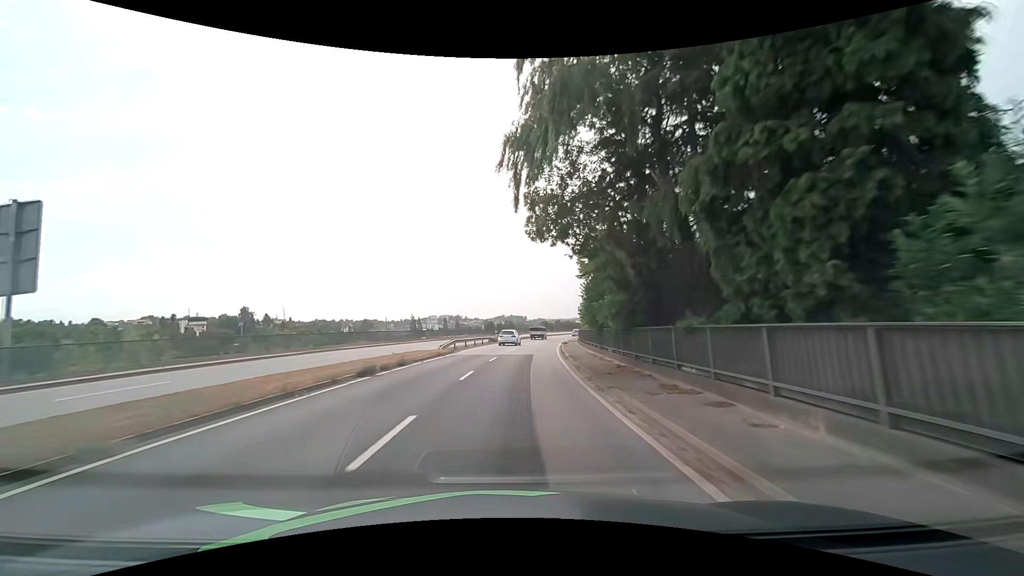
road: primary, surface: asphalt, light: Day
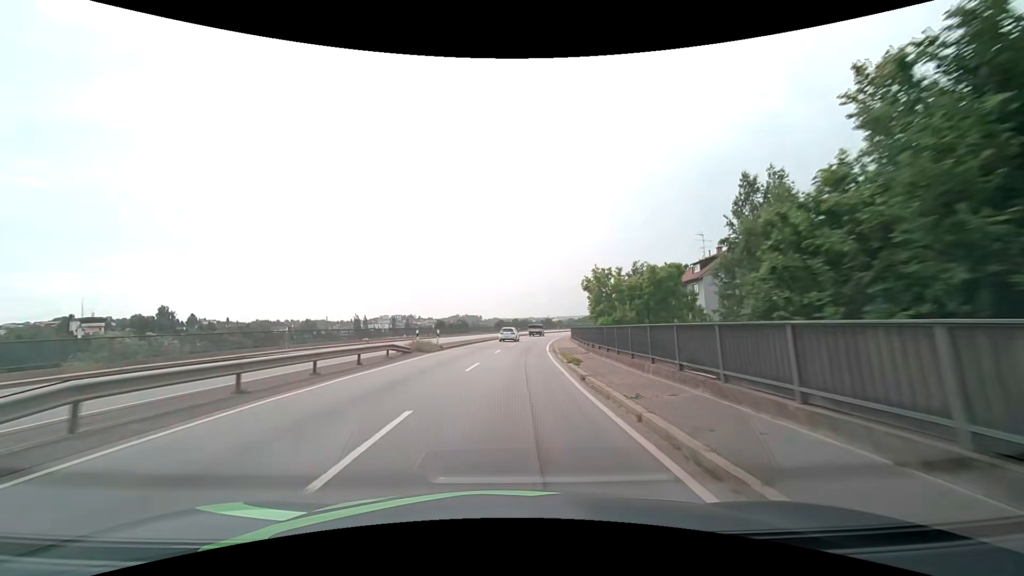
(+1.4, +30.7) m; +6°
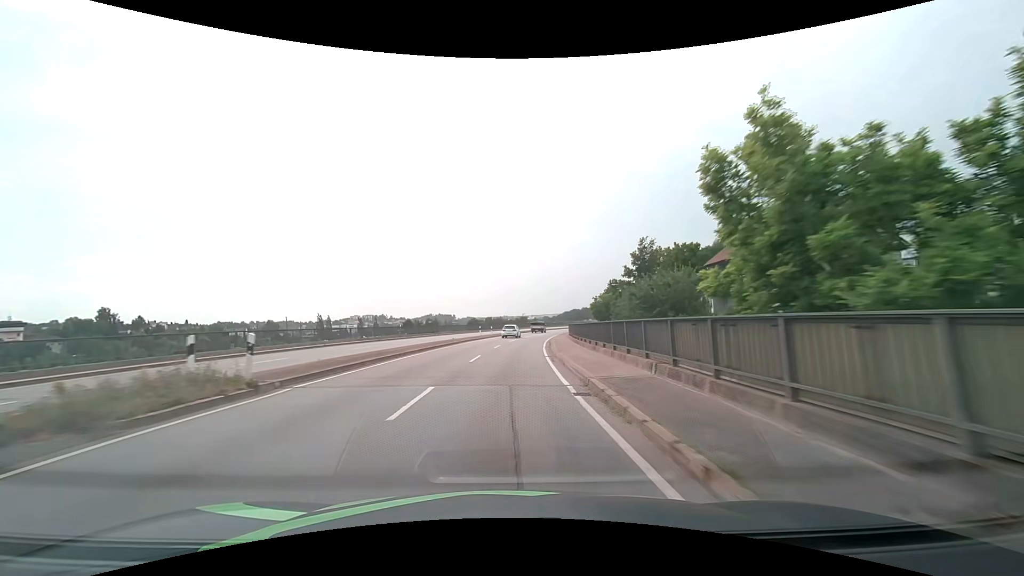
(+0.5, +20.8) m; +3°
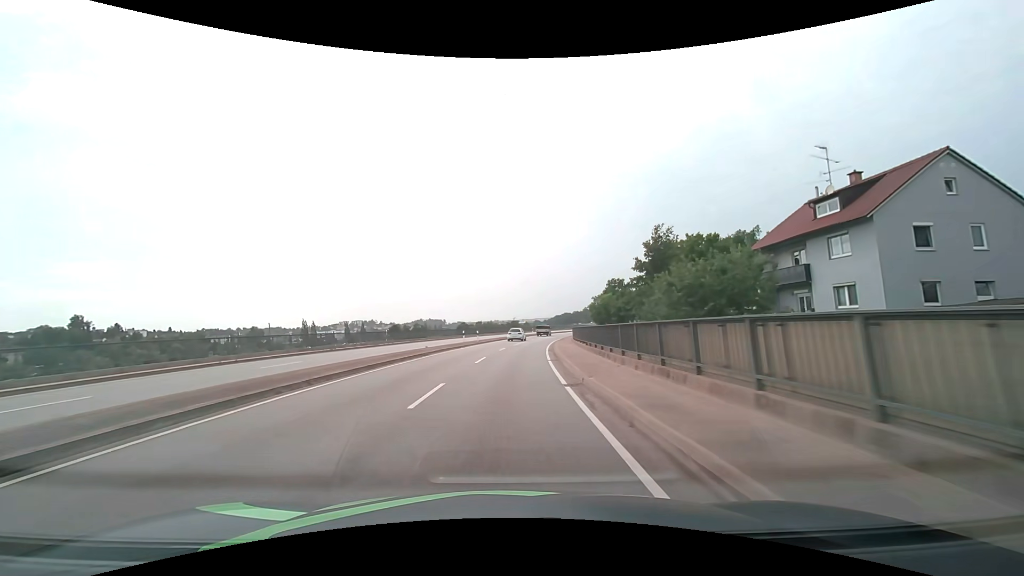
(+0.1, +10.5) m; +1°
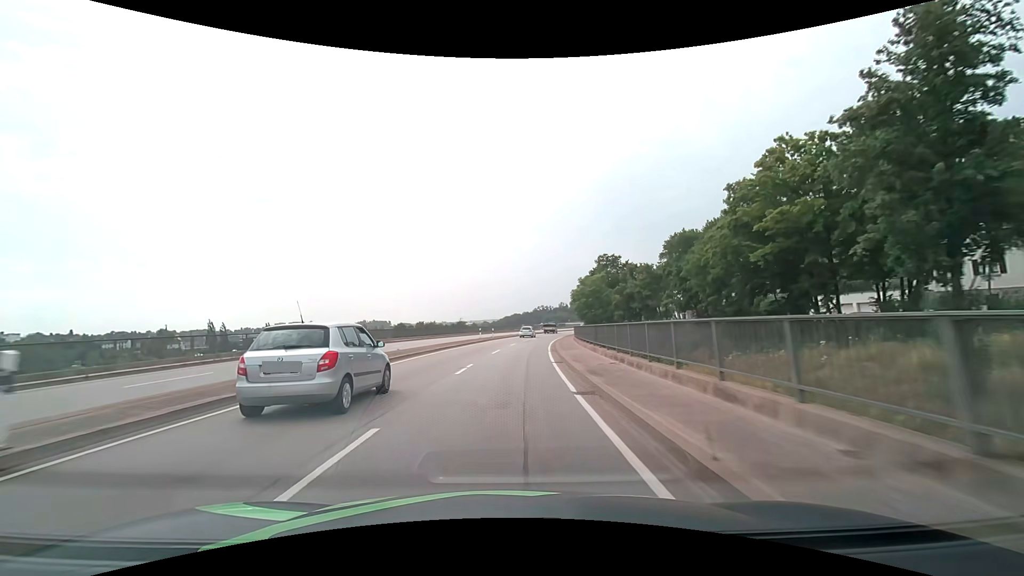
(+1.9, +41.9) m; +6°
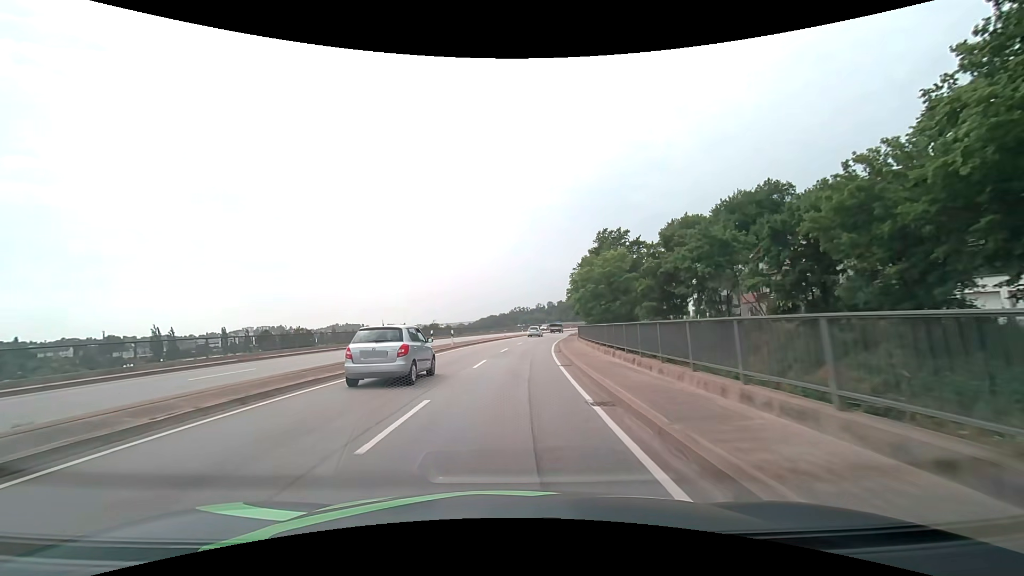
(+0.5, +21.1) m; +3°
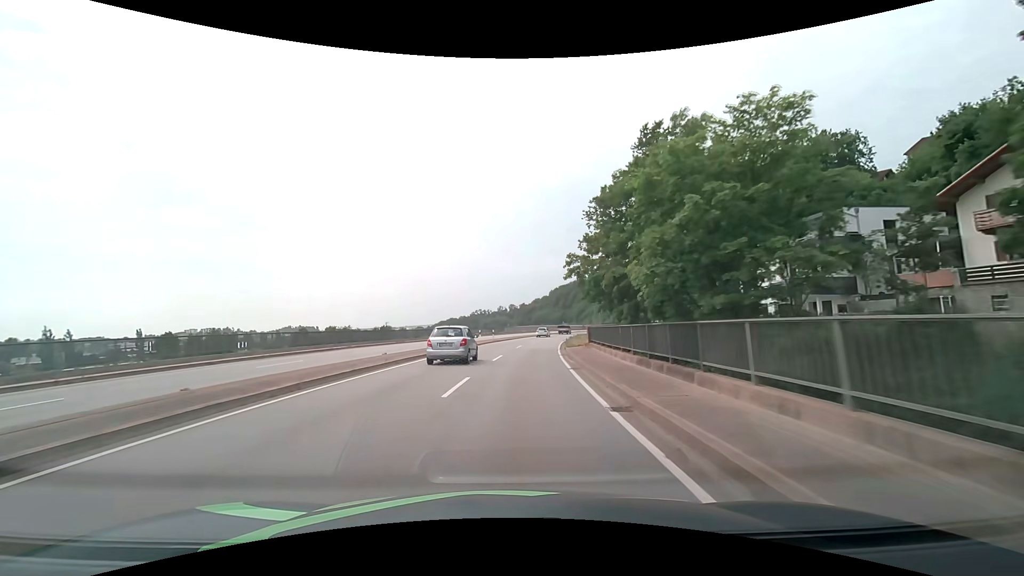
(+1.1, +31.7) m; +4°
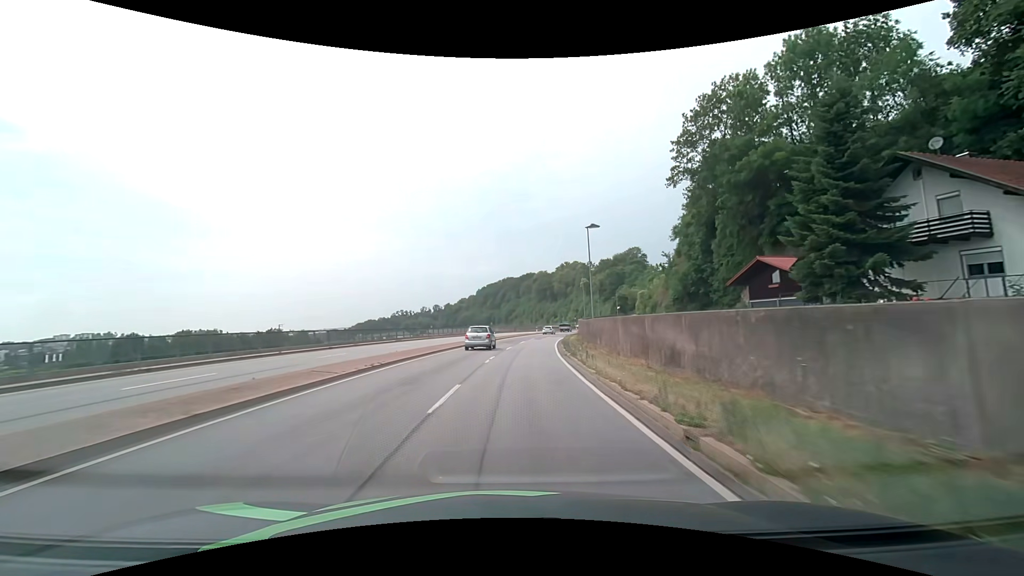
(+3.6, +52.9) m; +8°
(0, +10) (0, +20) (+1, +30) (+2, +40) (+3, +50) (+4, +60) (+6, +70) (+7, +80) (+10, +89) (+12, +99) m
